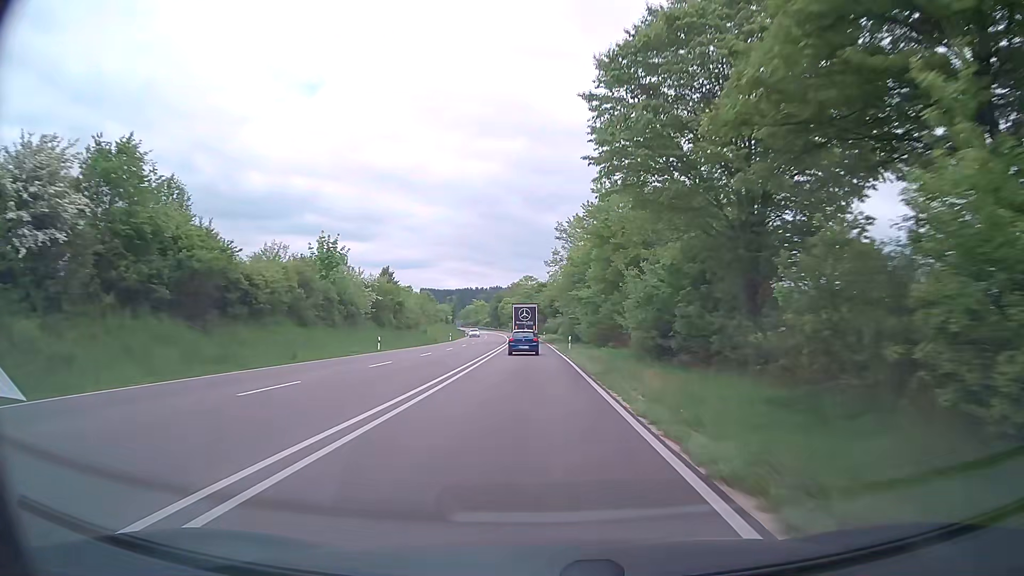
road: trunk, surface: asphalt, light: Day
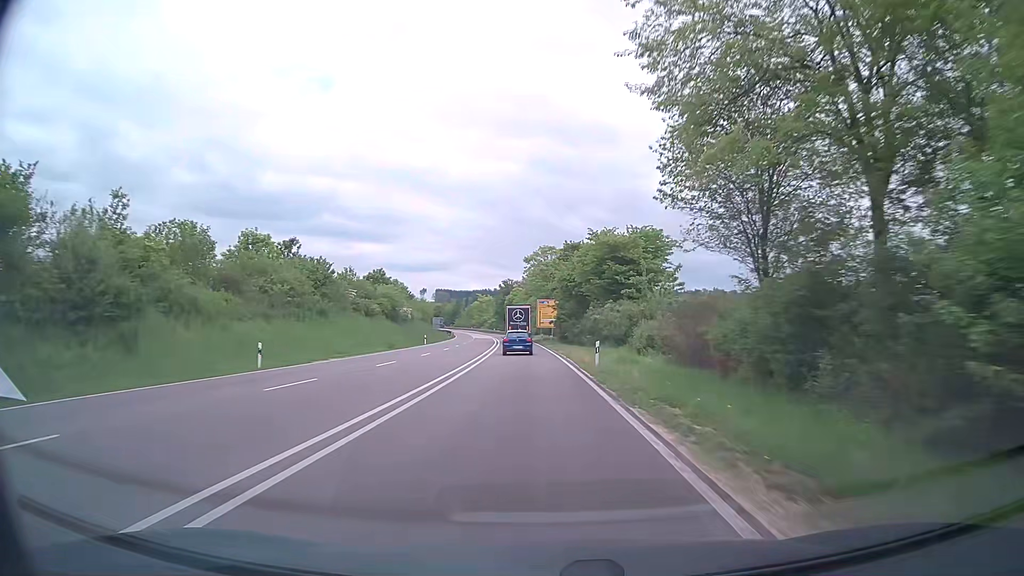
(-1.2, +70.3) m; -2°
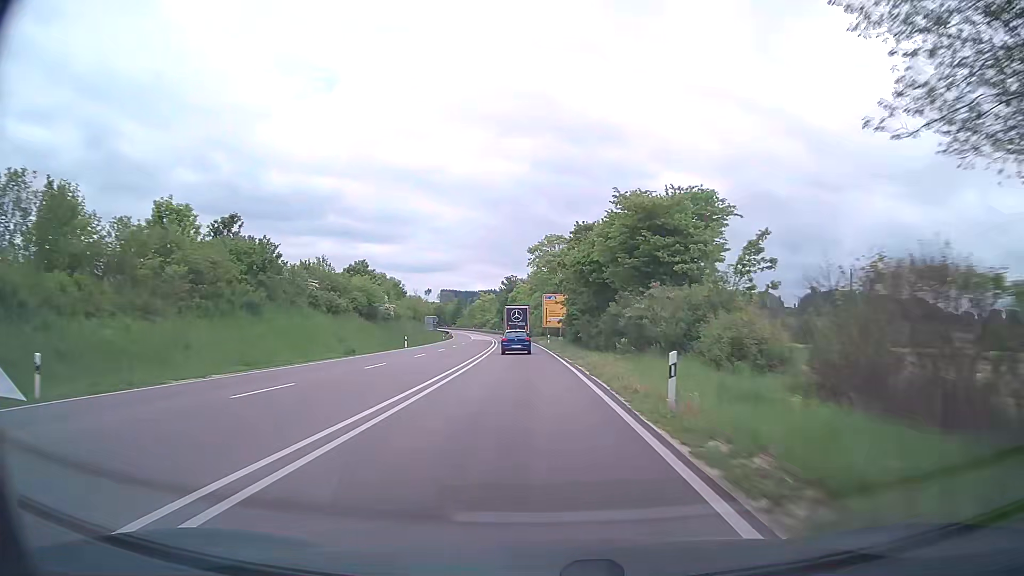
(-0.1, +13.9) m; 0°
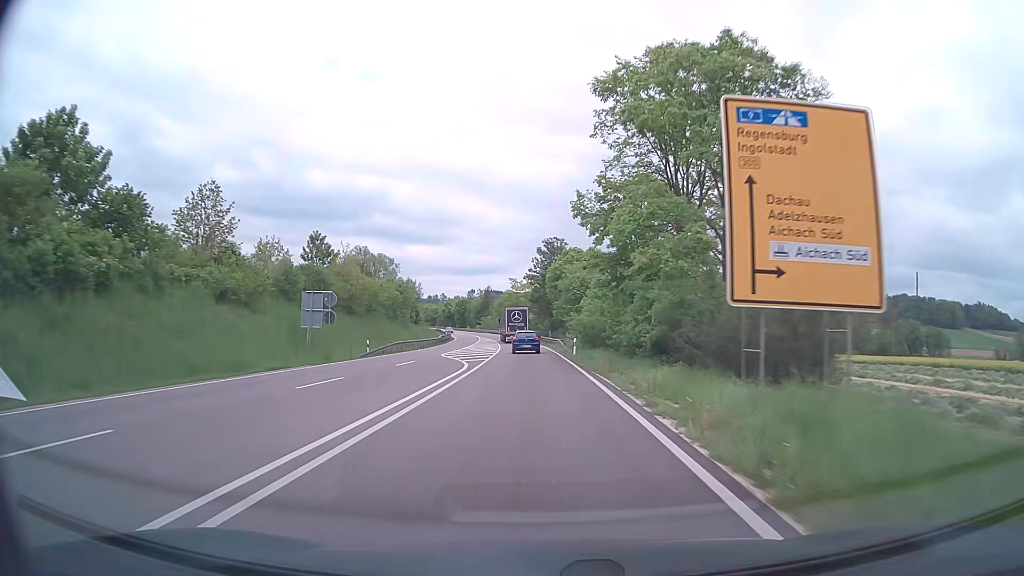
(-2.4, +69.6) m; -4°
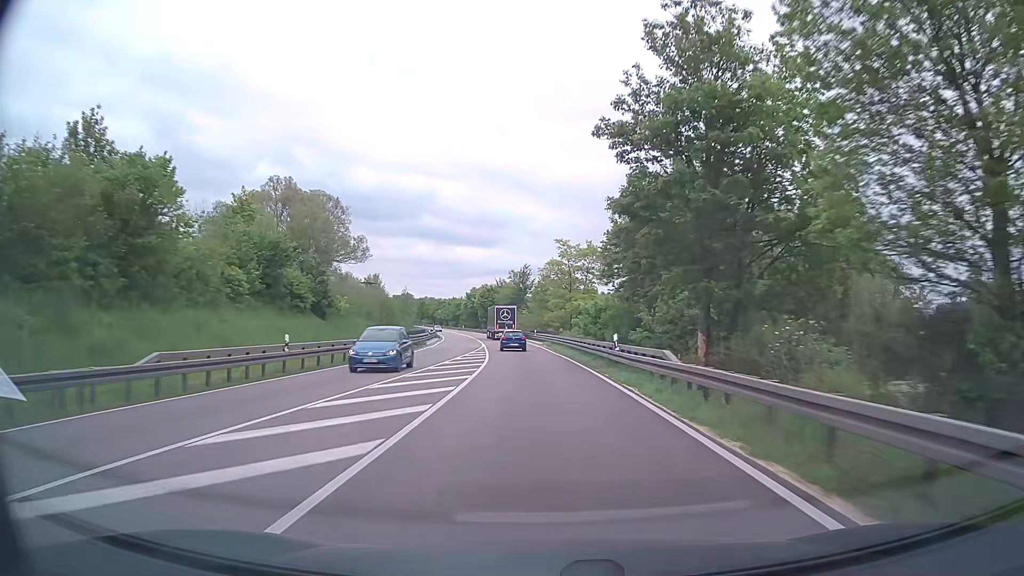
(-2.7, +69.9) m; -4°
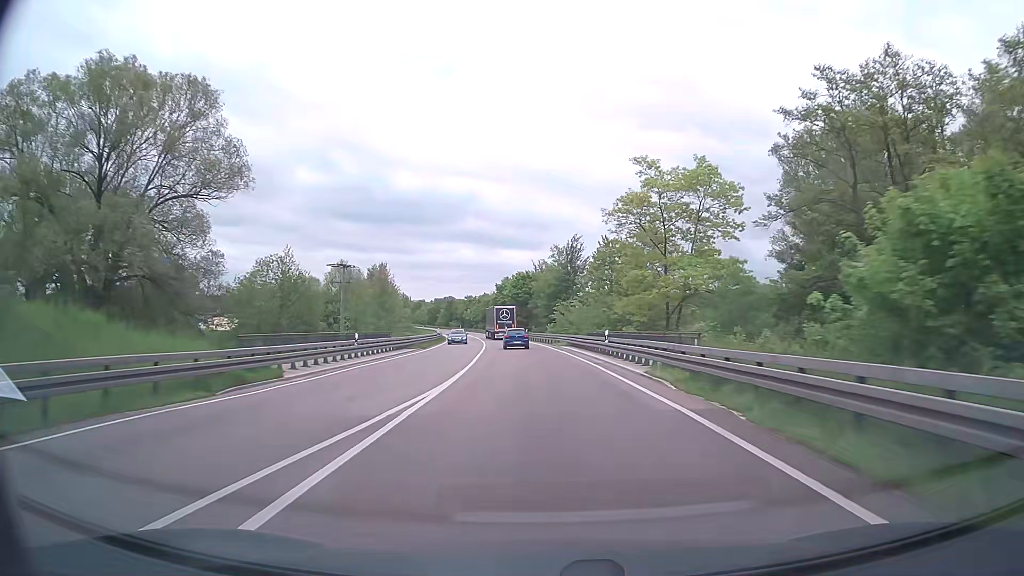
(-1.4, +42.4) m; -4°
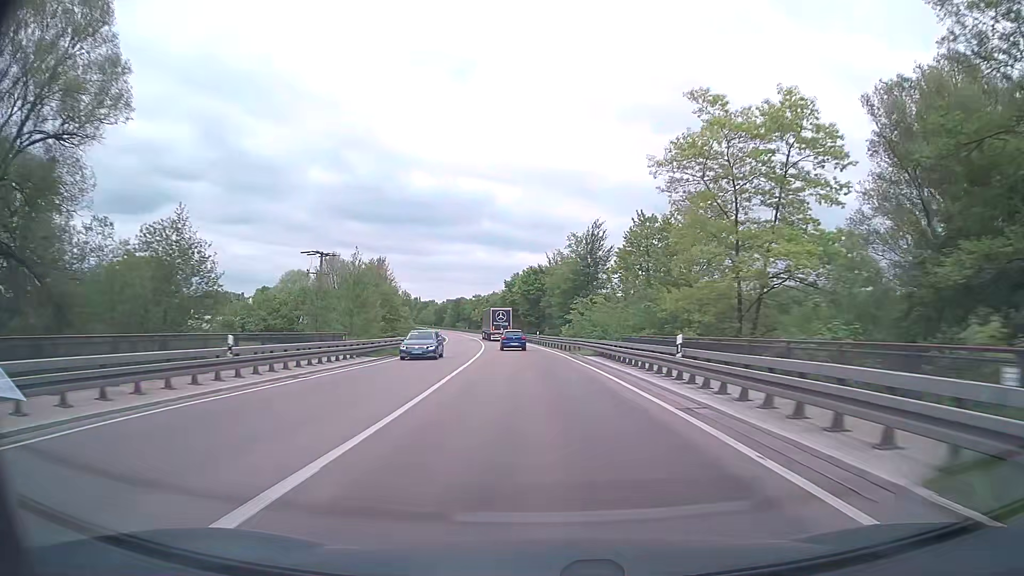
(-0.2, +14.2) m; -1°
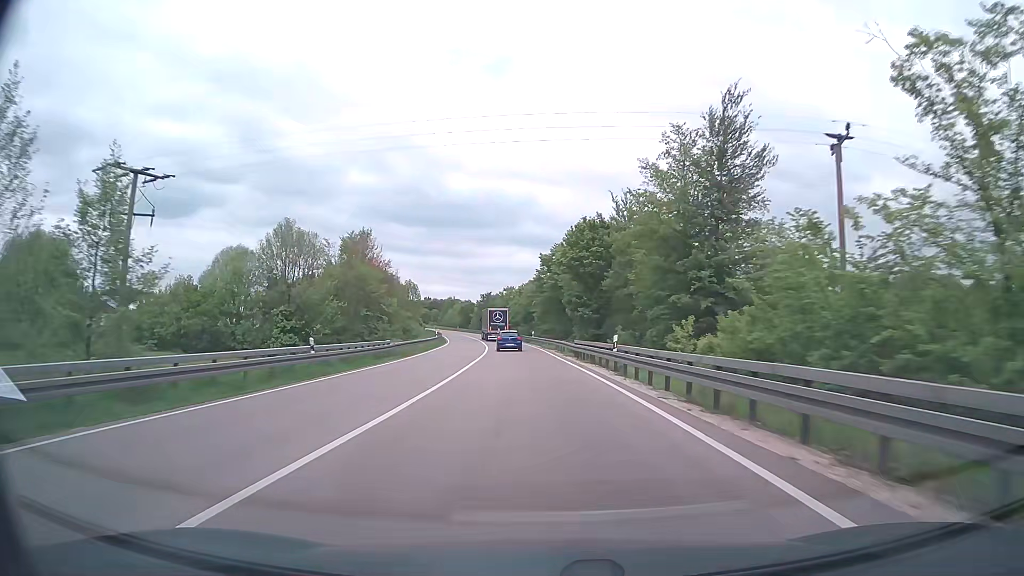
(-1.4, +42.7) m; -4°
(0, +10) (0, +20) (-1, +30) (-1, +40) (-2, +50) (-3, +60) (-4, +70) (-5, +80) (-6, +90) (-8, +100) m
